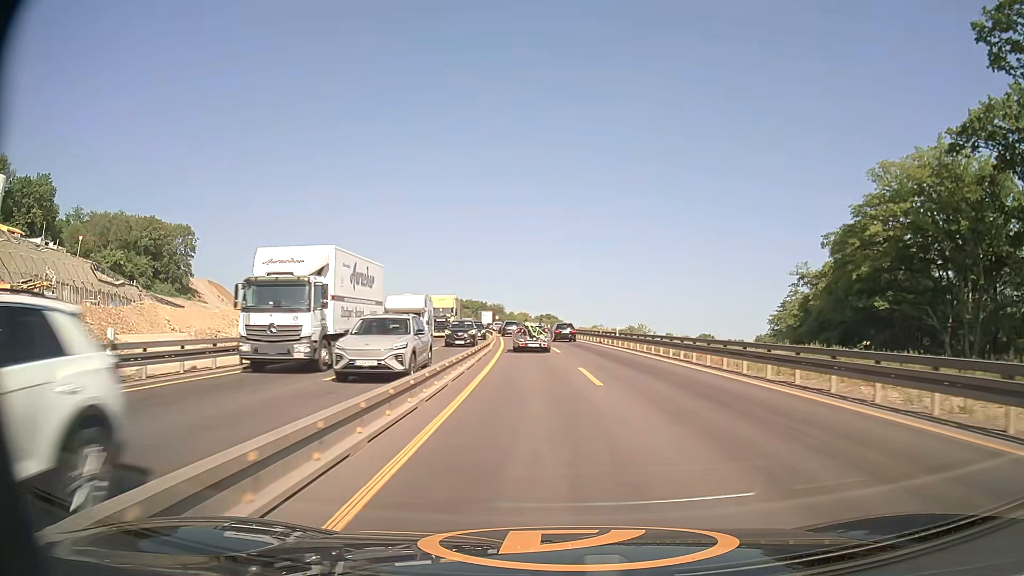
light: Day
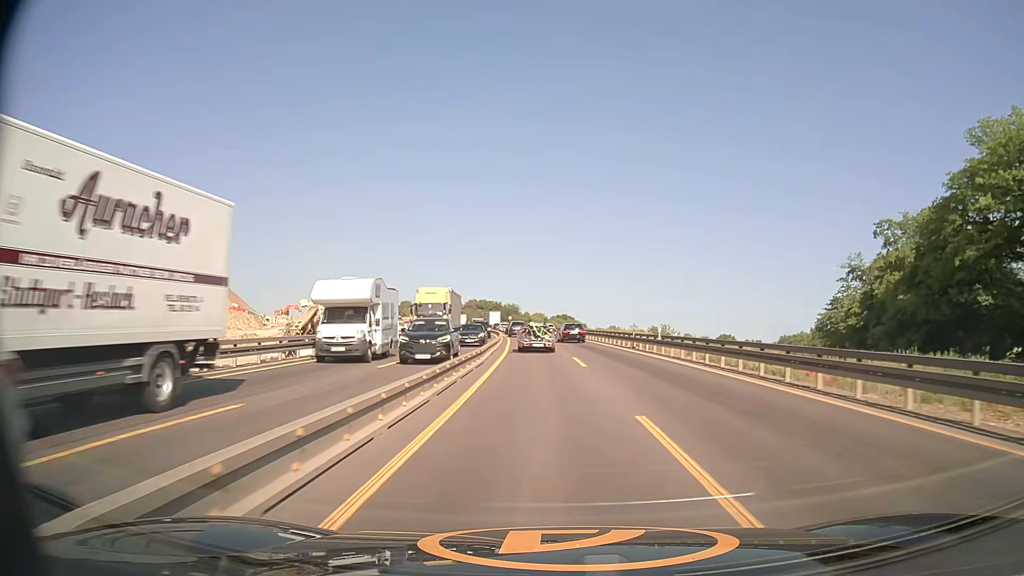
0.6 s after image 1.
(-0.1, +11.0) m; -1°
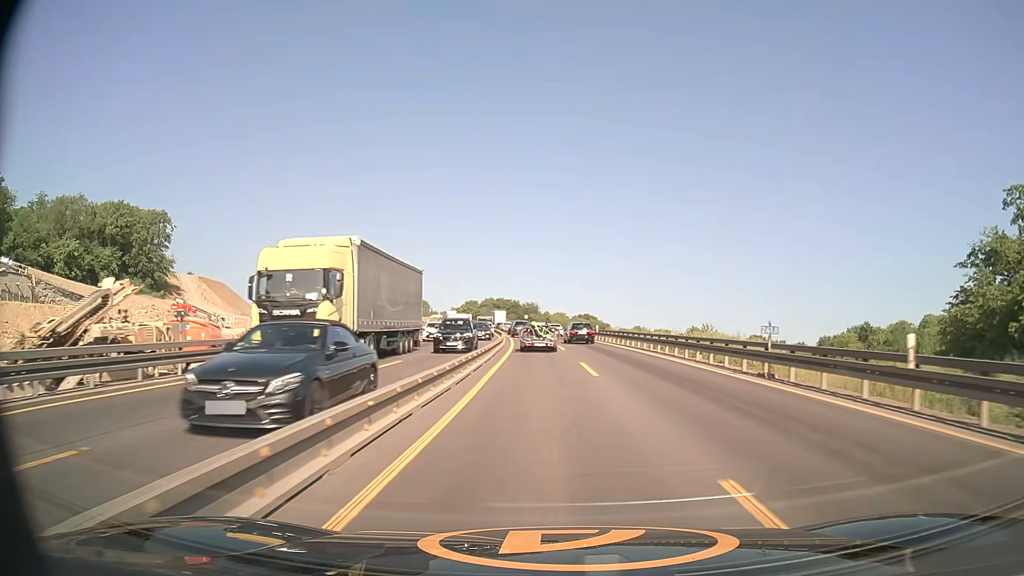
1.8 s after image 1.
(-0.3, +22.0) m; -2°
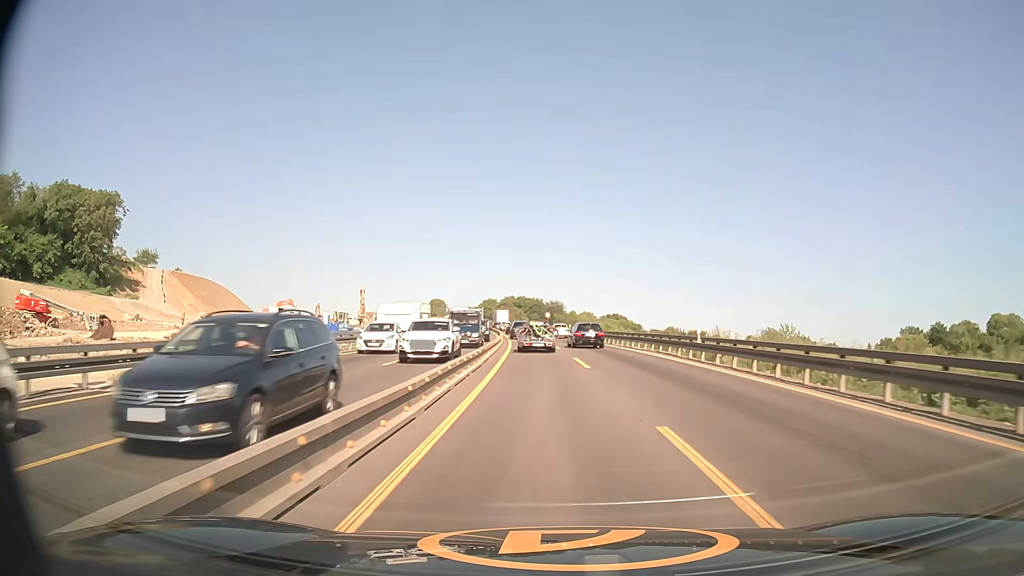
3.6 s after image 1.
(-0.7, +32.7) m; -2°
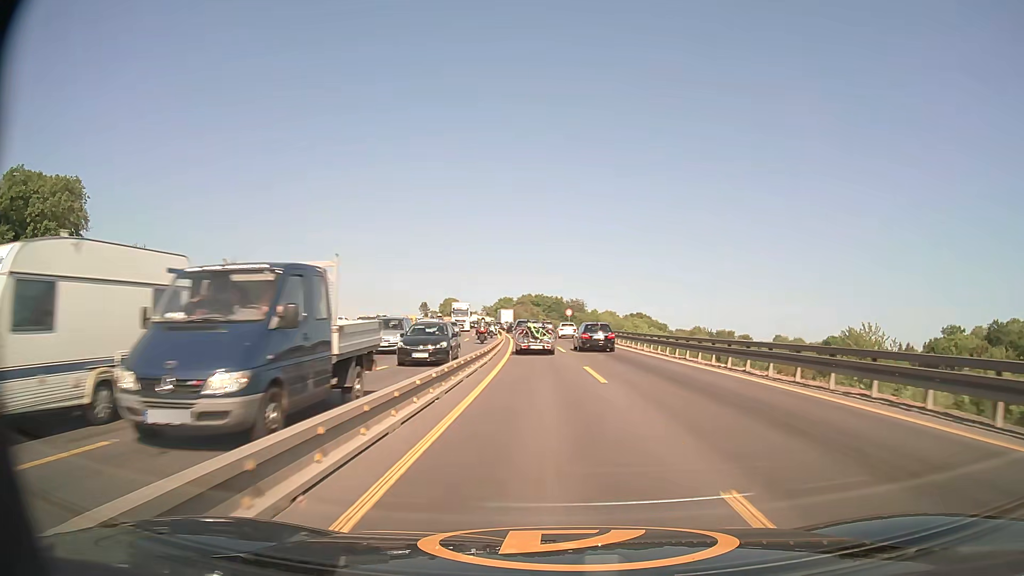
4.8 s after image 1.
(-0.3, +21.4) m; -2°
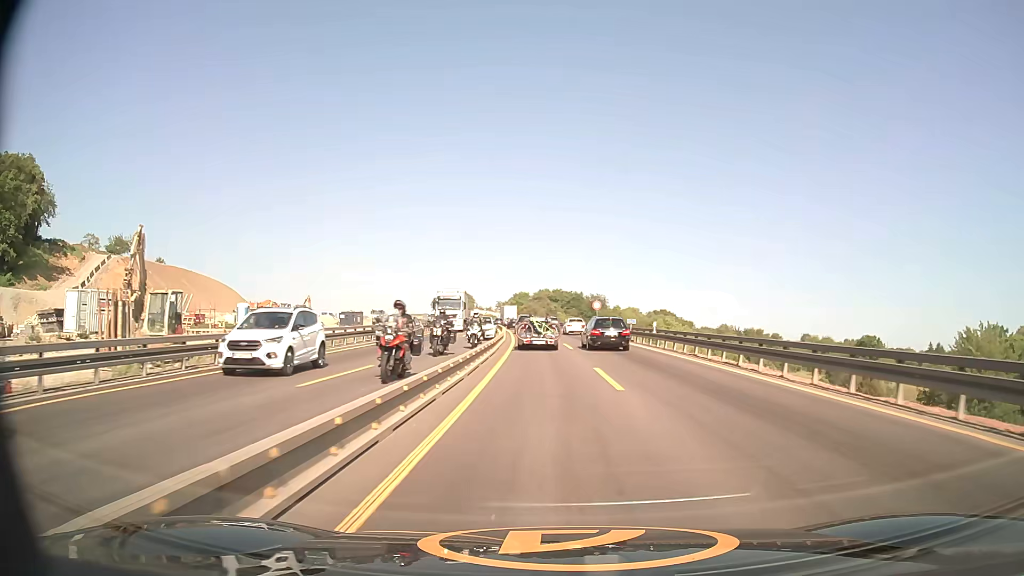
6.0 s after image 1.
(-0.3, +20.8) m; -2°
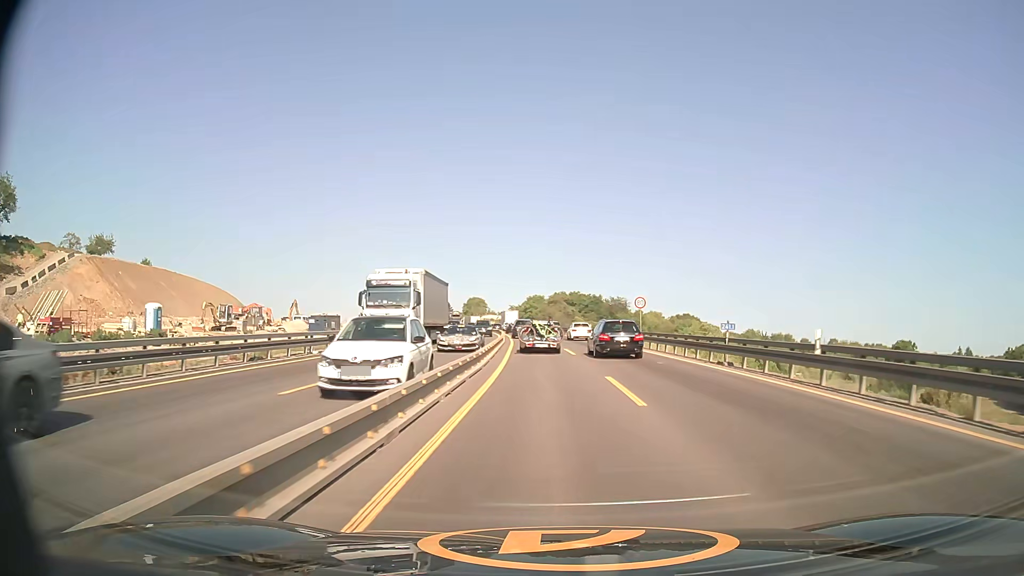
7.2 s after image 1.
(-0.2, +20.1) m; -1°
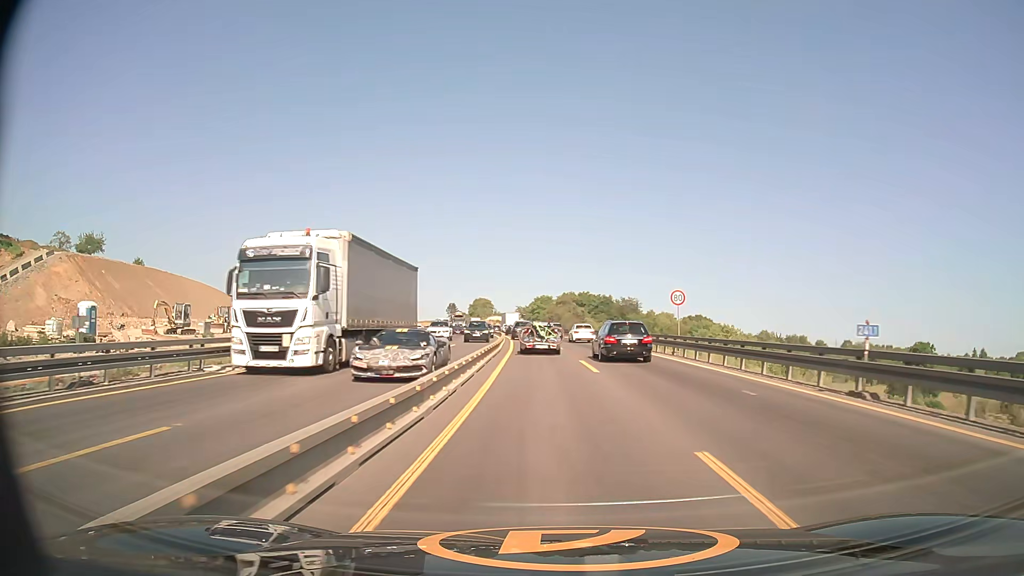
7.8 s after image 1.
(-0.1, +9.8) m; -1°
(0, +10) (0, +20) (-1, +30) (-1, +40) (-2, +50) (-2, +60) (-3, +70) (-4, +80) (-5, +90) (-6, +100) m
